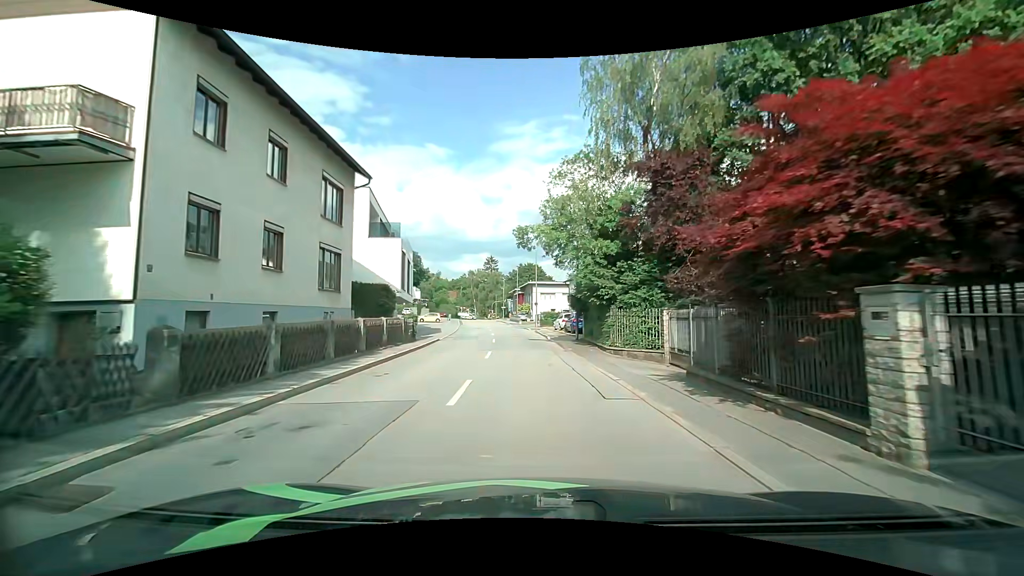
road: tertiary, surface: asphalt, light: Day
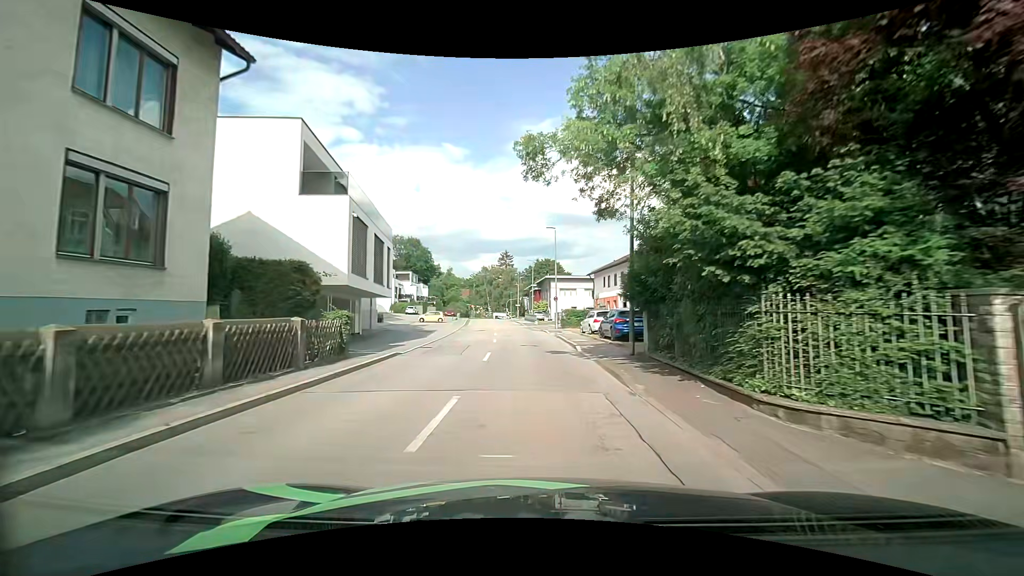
(-0.3, +11.2) m; -3°
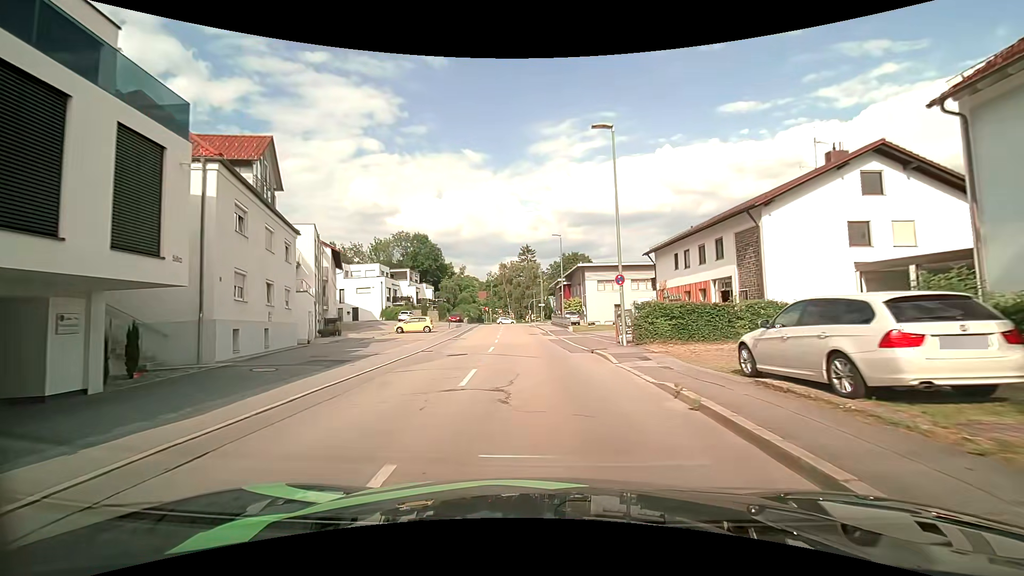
(-0.6, +21.9) m; -2°
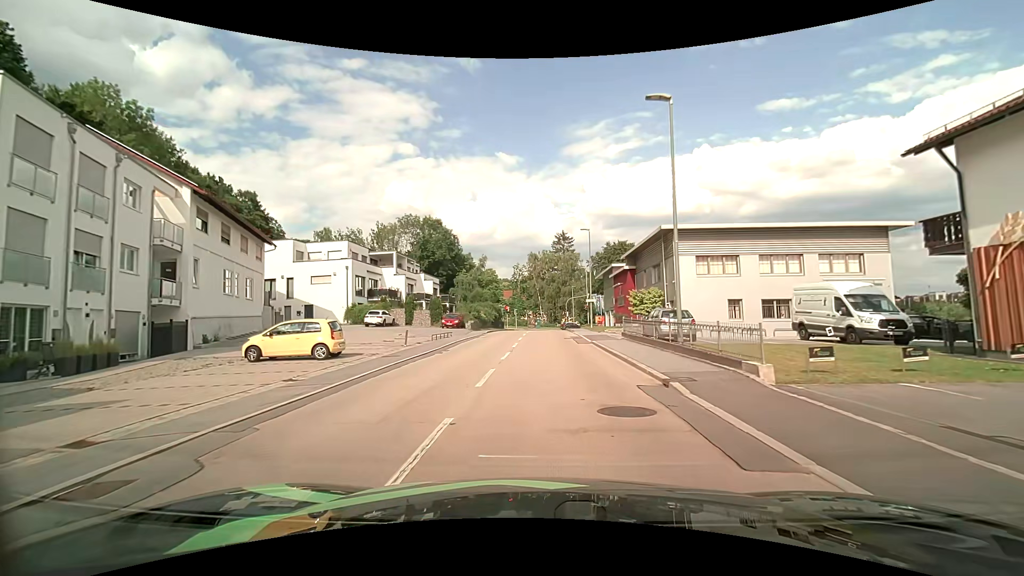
(-1.3, +27.9) m; -4°
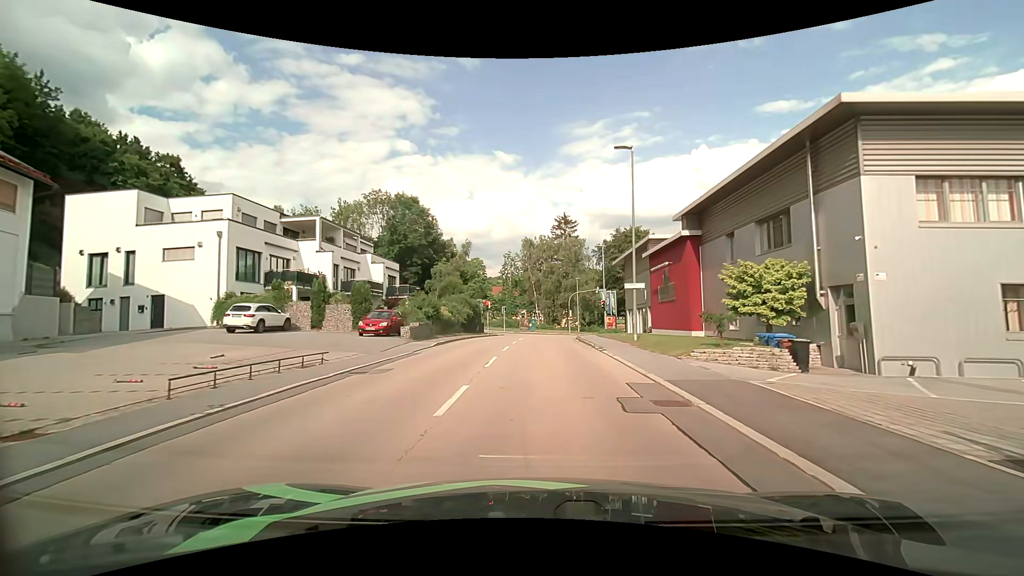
(-0.1, +20.7) m; 0°
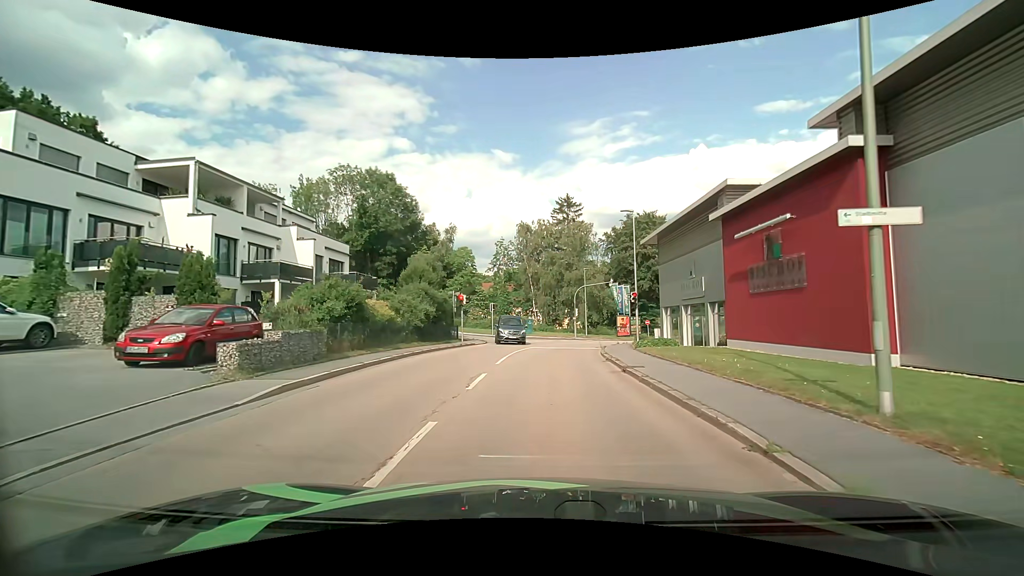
(0.0, +14.9) m; +1°
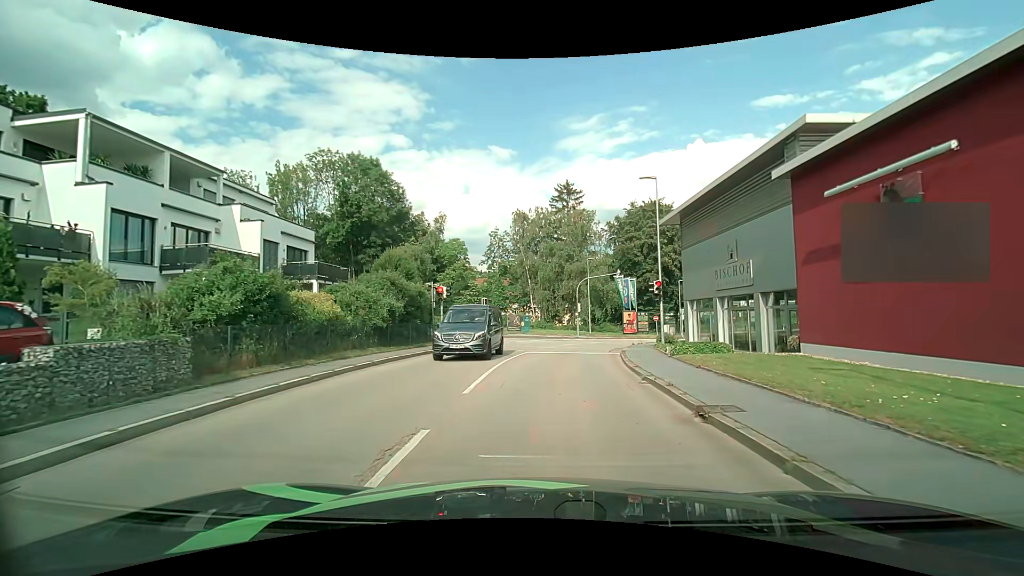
(0.0, +6.4) m; 0°
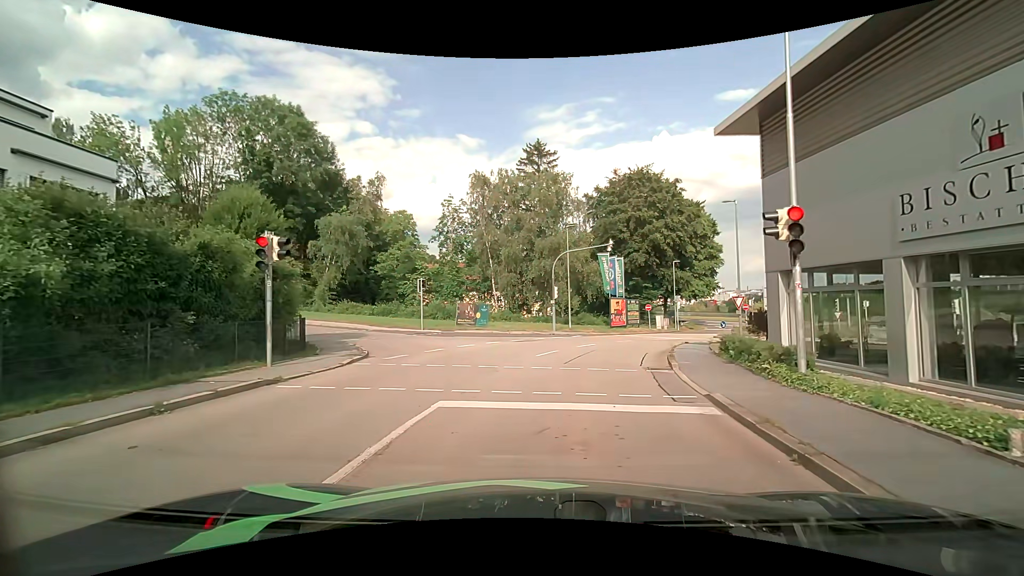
(+0.2, +14.4) m; +4°
(0, +10) (+1, +20) (+5, +29) (+12, +36) (+21, +38) (+30, +34) (+34, +24) (+35, +15) (+36, +5) (+37, -5) m
